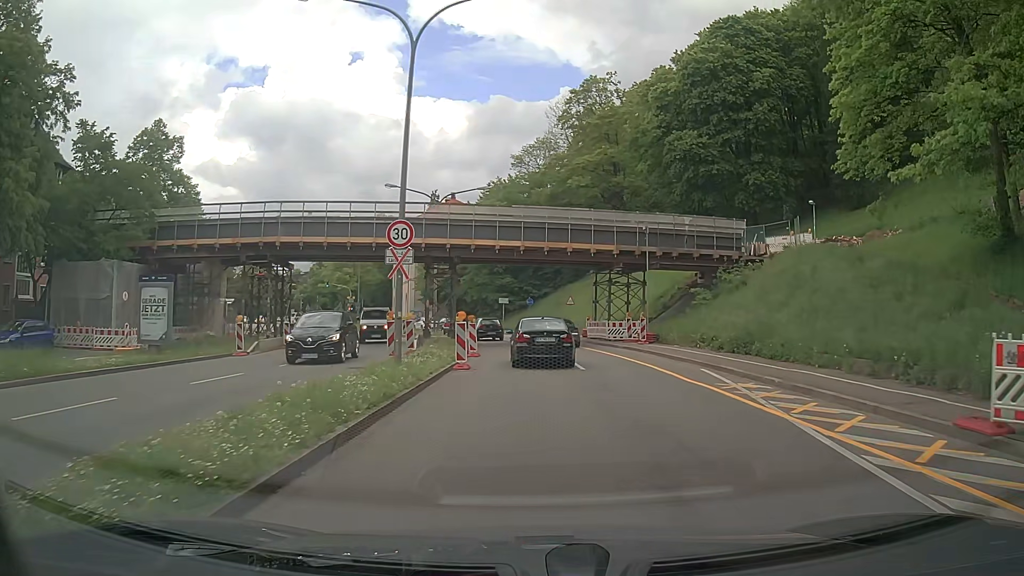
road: primary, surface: asphalt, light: Day
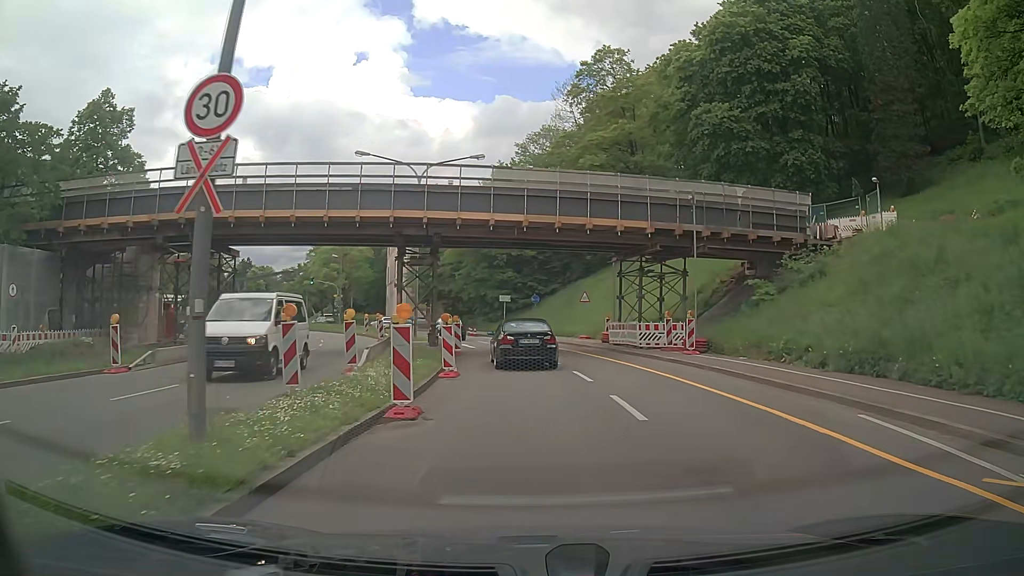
(-0.1, +9.1) m; -1°
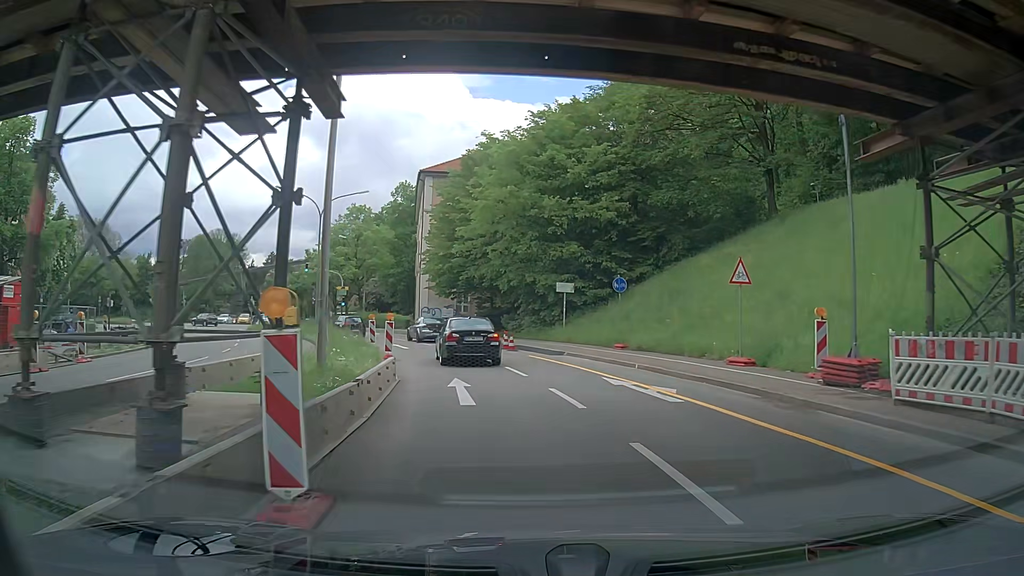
(-0.5, +22.5) m; -5°
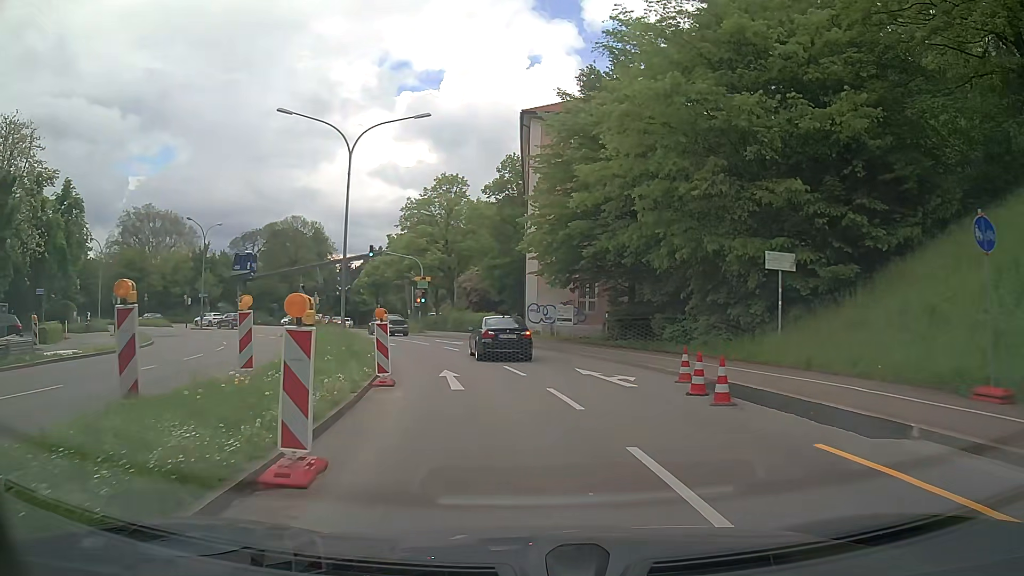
(-1.6, +17.9) m; -10°
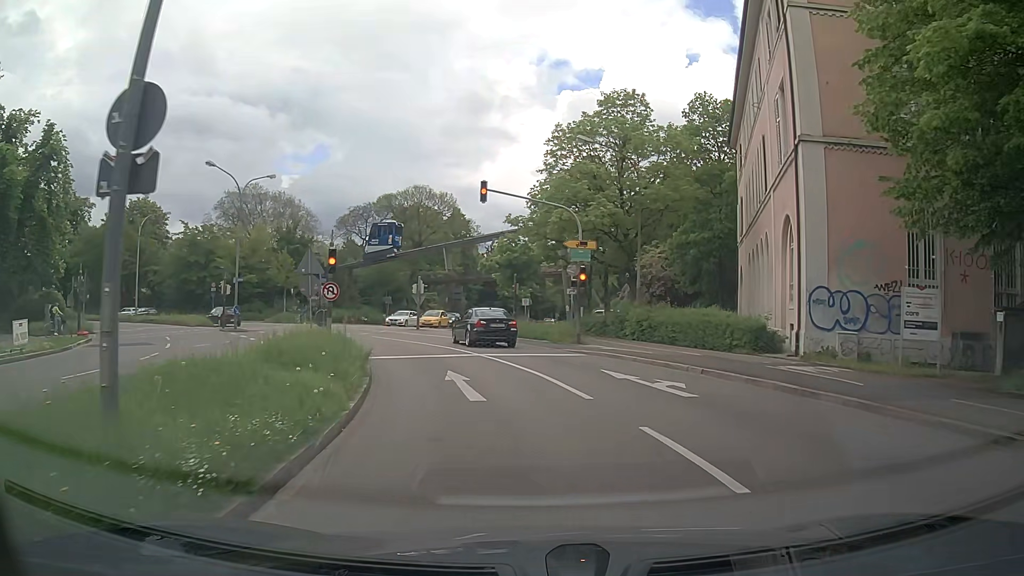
(-2.8, +22.5) m; -14°
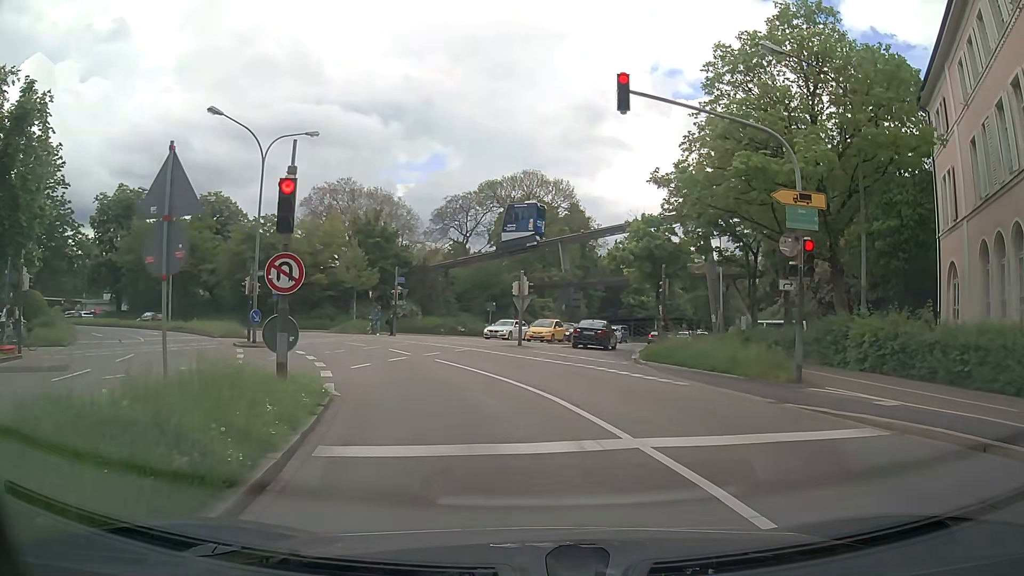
(-1.1, +12.3) m; -11°
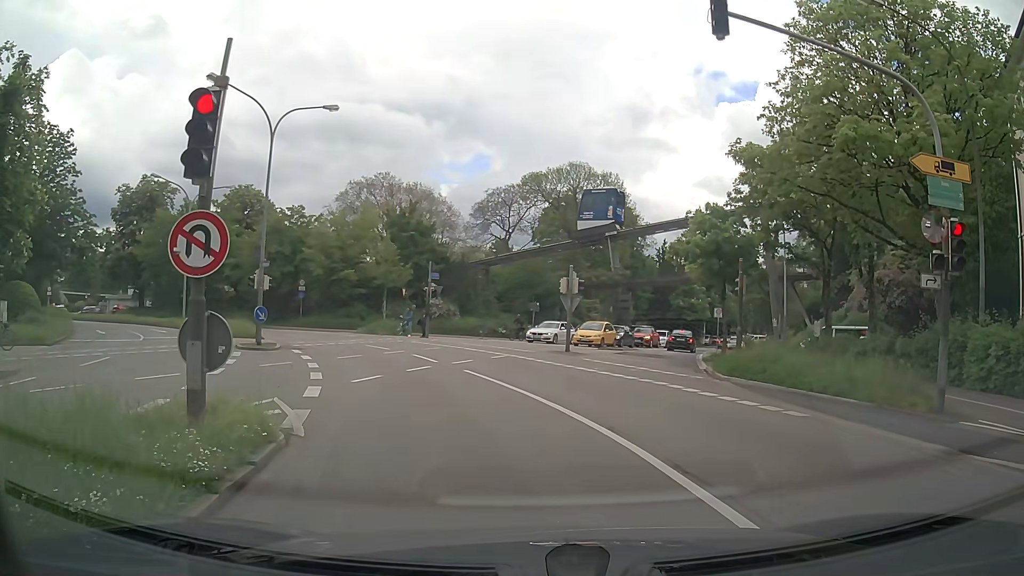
(-0.1, +3.8) m; -4°
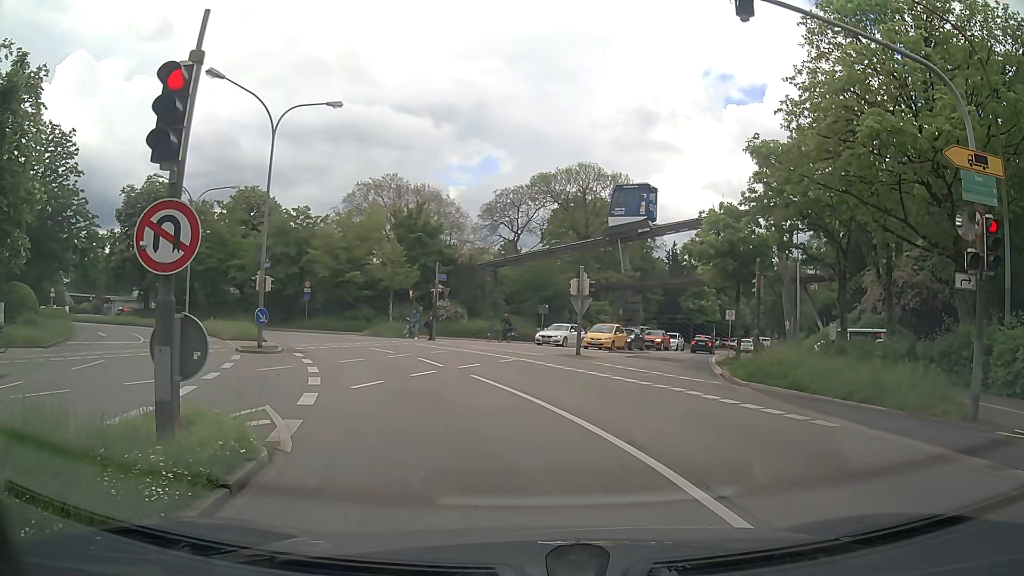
(0.0, +0.7) m; 0°
